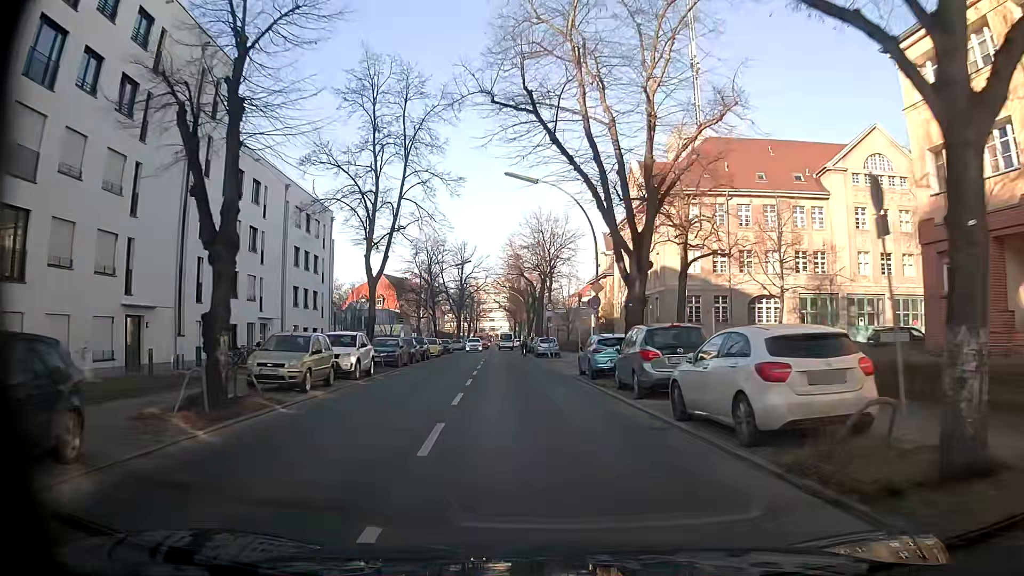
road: secondary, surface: asphalt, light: Day
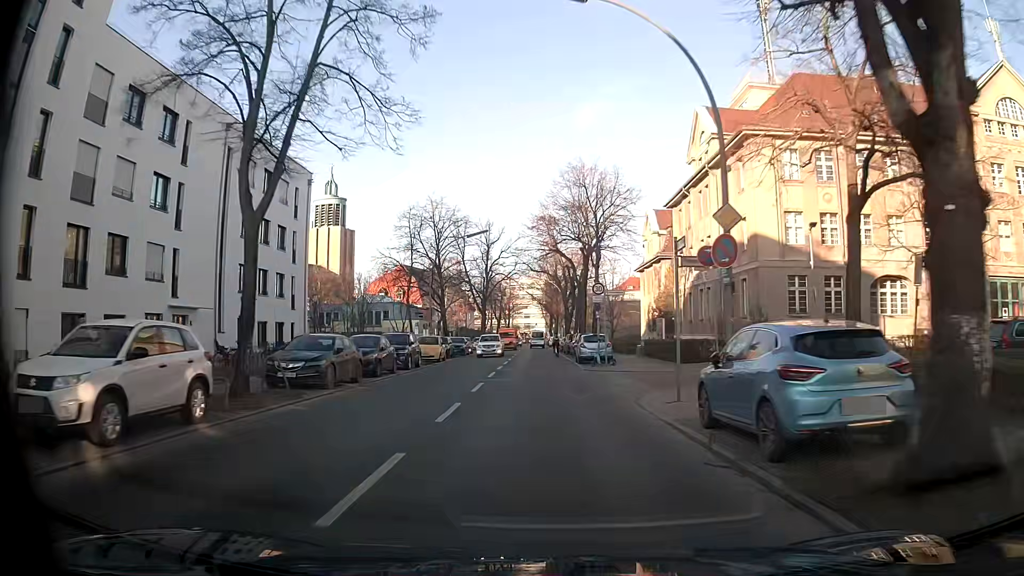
(-0.5, +15.4) m; -4°
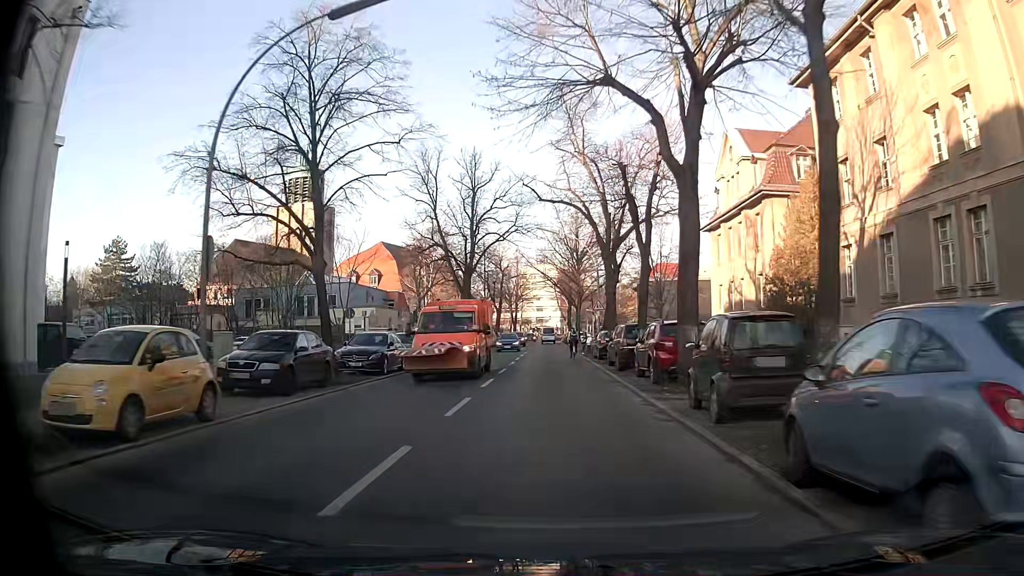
(-0.3, +29.9) m; -1°
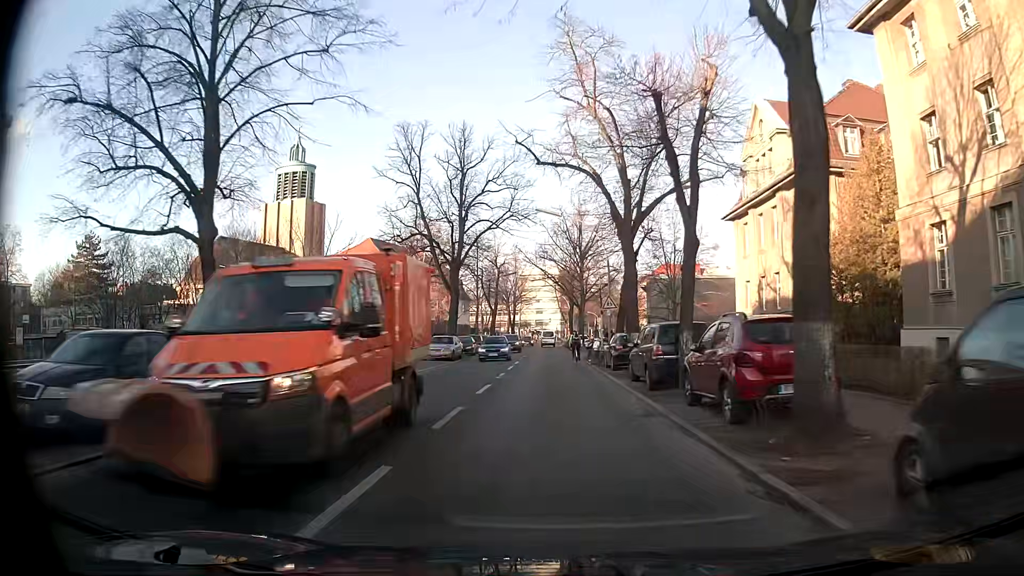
(0.0, +7.2) m; 0°
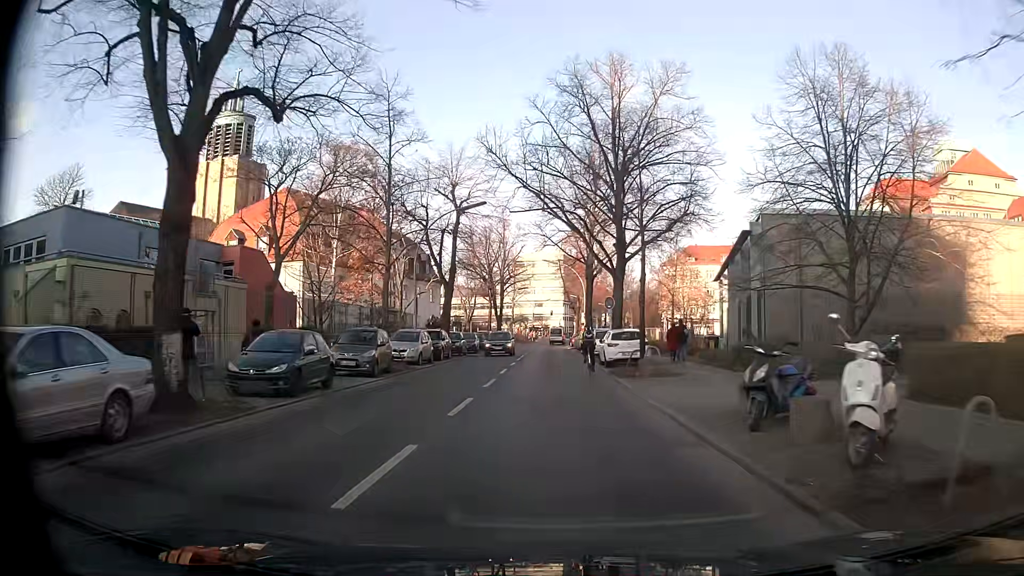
(0.0, +35.0) m; 0°
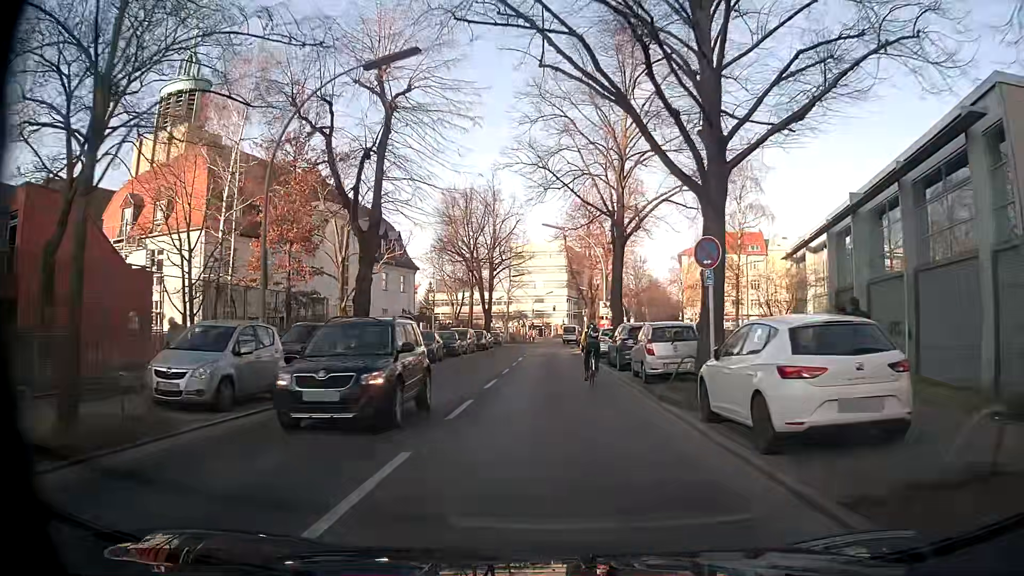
(+0.1, +18.8) m; 0°
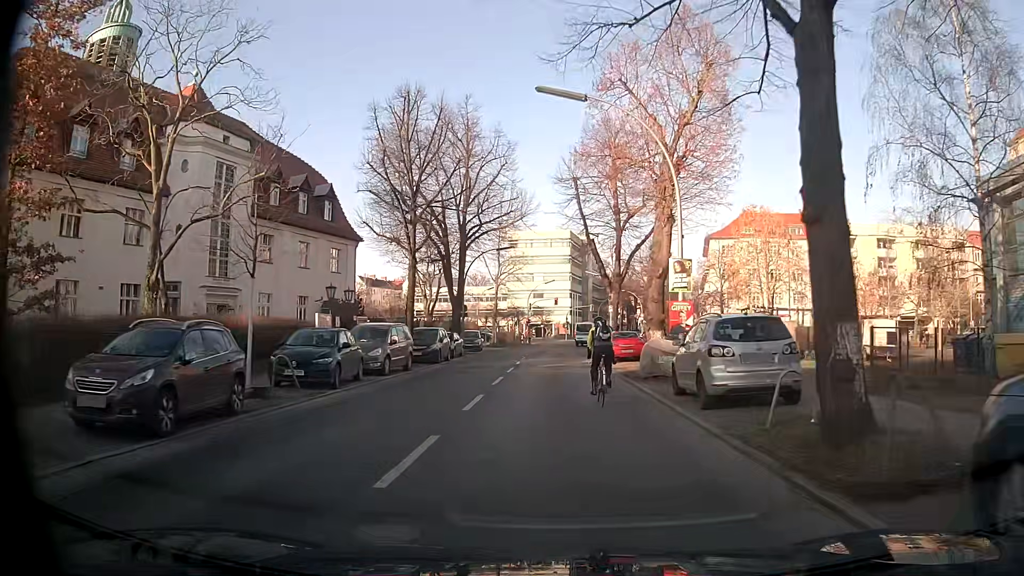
(+0.1, +22.8) m; 0°
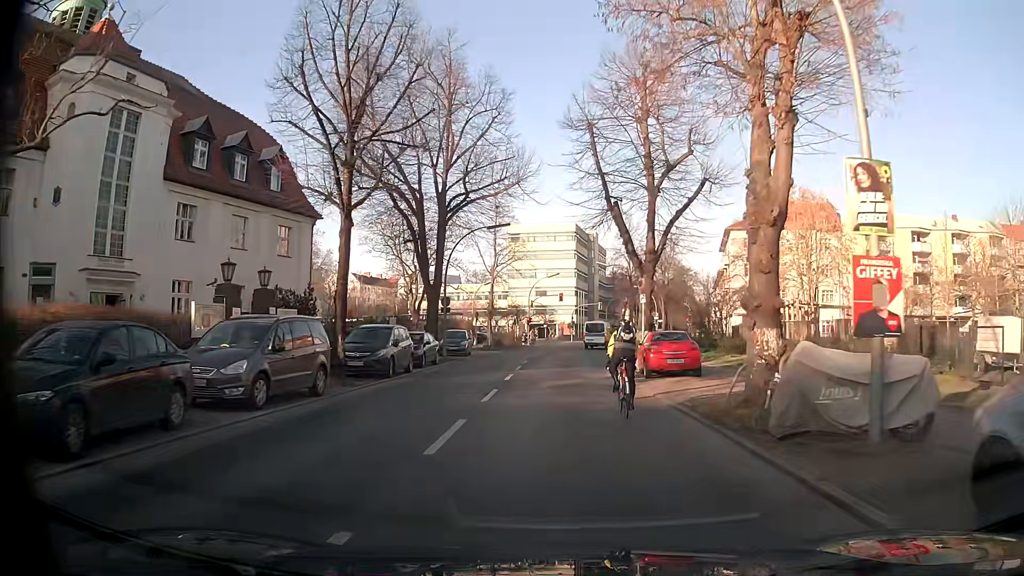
(-0.1, +10.4) m; -1°
(0, +10) (0, +20) (+1, +30) (+2, +40) (+3, +50) (+4, +60) (+6, +70) (+8, +79) (+3, +88) (-4, +95) m
